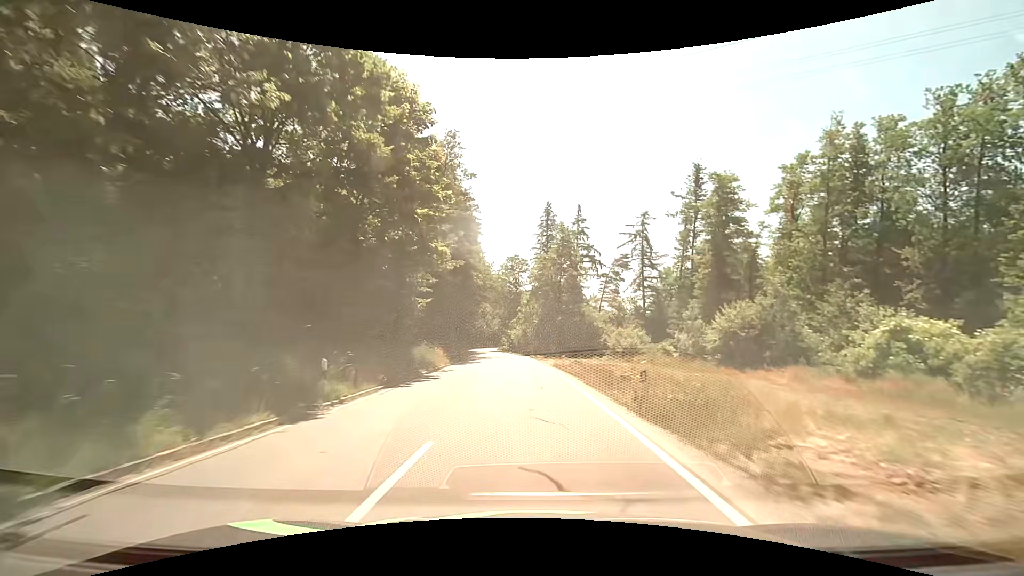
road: tertiary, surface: asphalt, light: Day
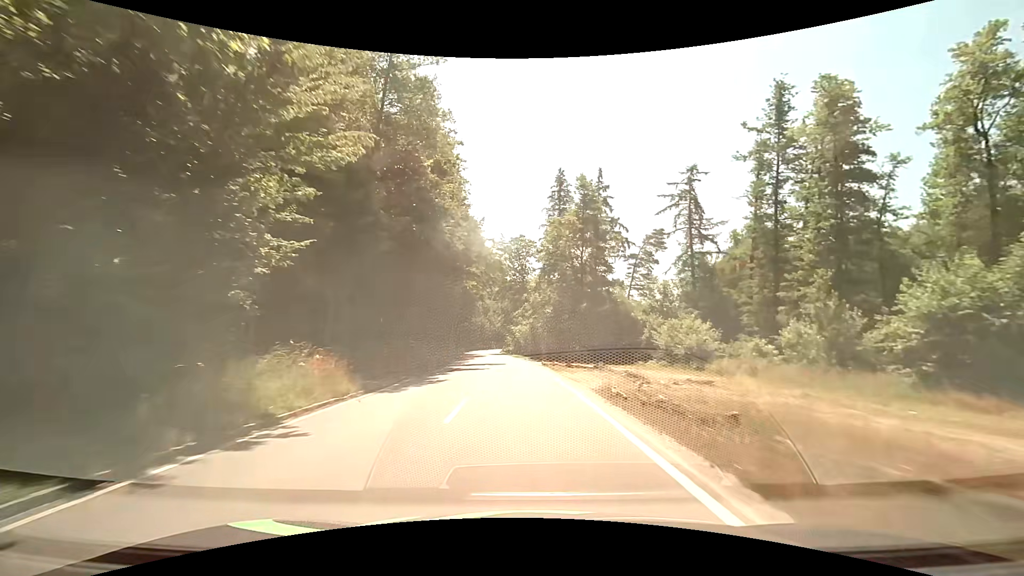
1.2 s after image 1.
(-0.3, +18.3) m; -2°
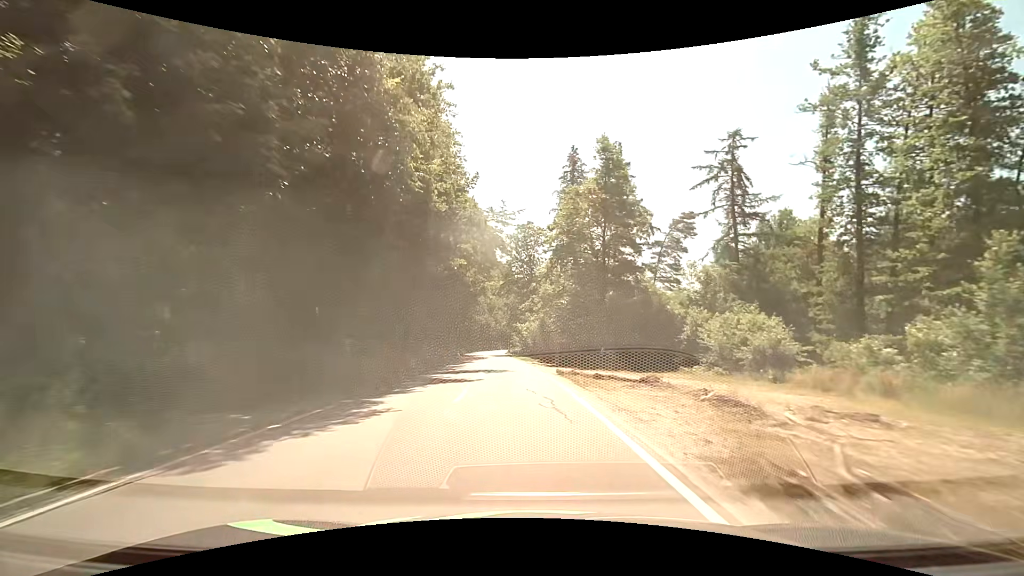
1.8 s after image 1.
(-0.1, +9.0) m; -1°
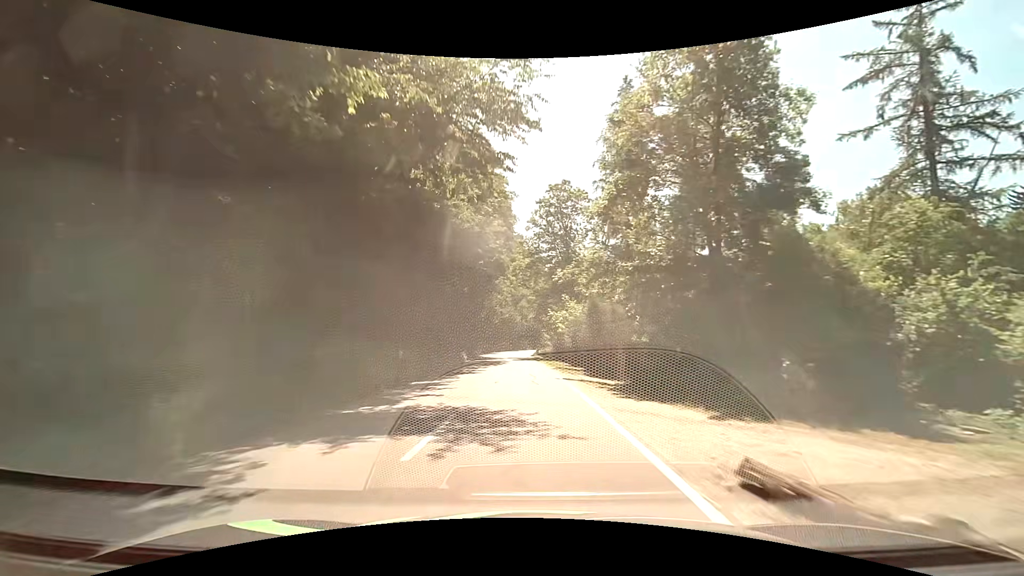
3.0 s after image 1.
(-0.5, +17.7) m; -4°
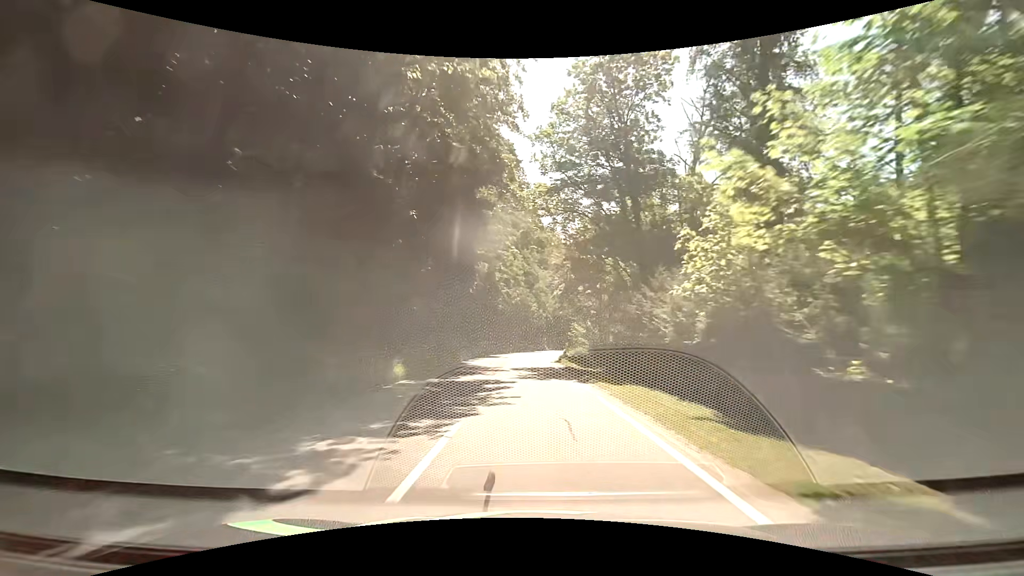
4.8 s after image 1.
(-0.6, +26.0) m; -2°
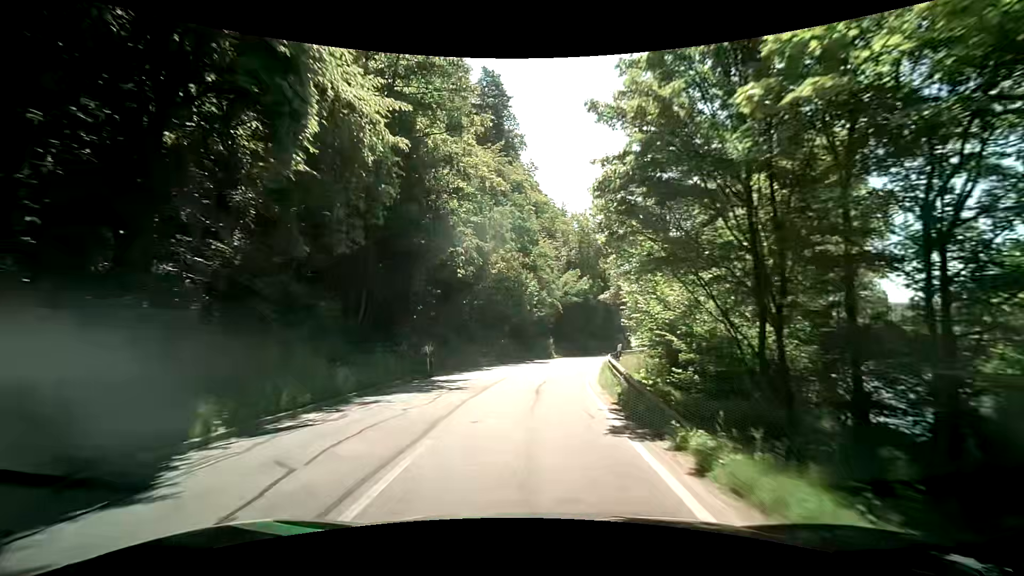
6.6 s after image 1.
(+0.3, +25.5) m; +2°
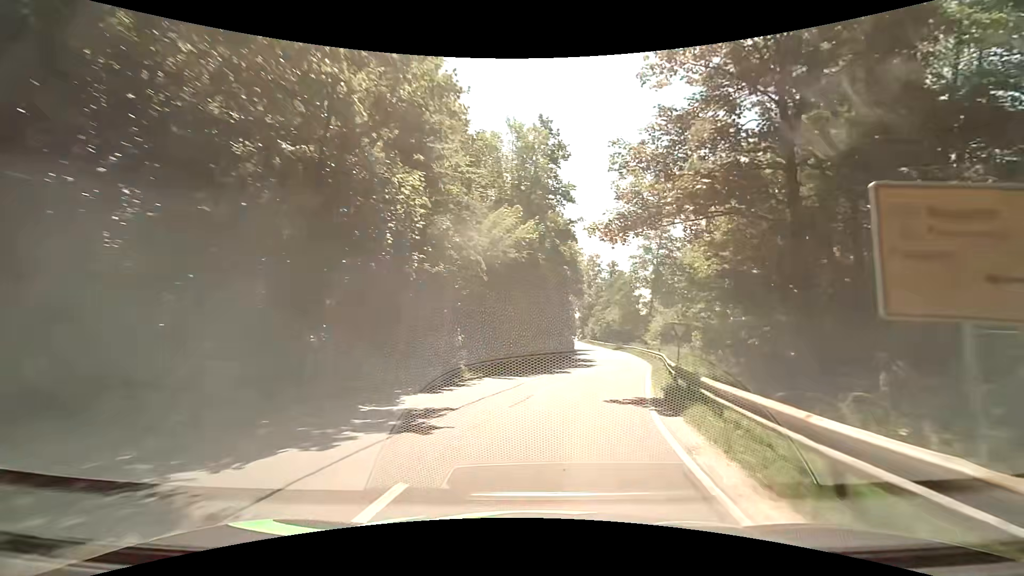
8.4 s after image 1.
(+0.3, +24.5) m; +7°
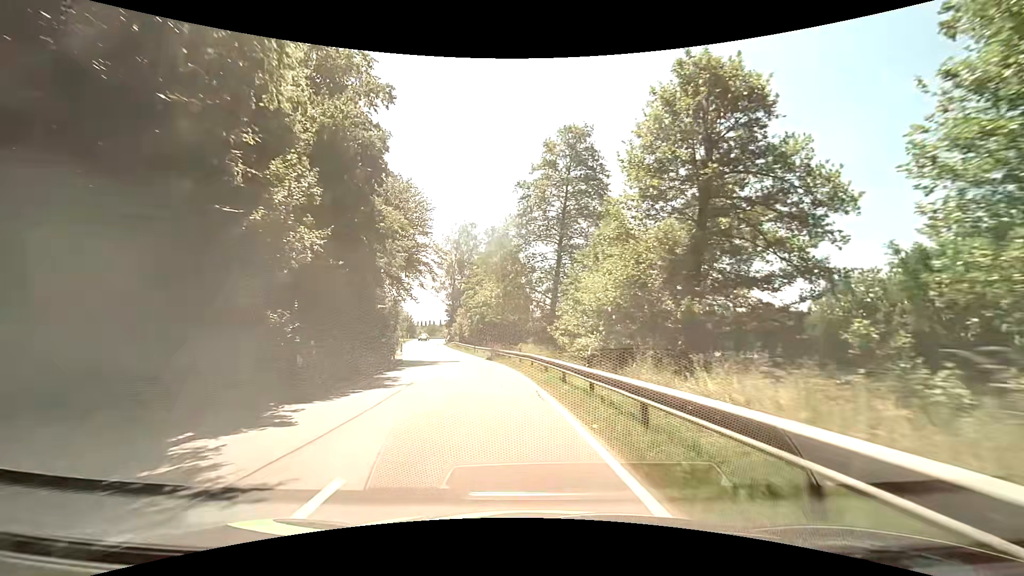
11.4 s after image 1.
(+7.0, +36.6) m; +14°
(0, +10) (-2, +20) (-3, +30) (-5, +40) (-8, +49) (-10, +59) (-13, +69) (-16, +78) (-18, +88) (-20, +98) m
